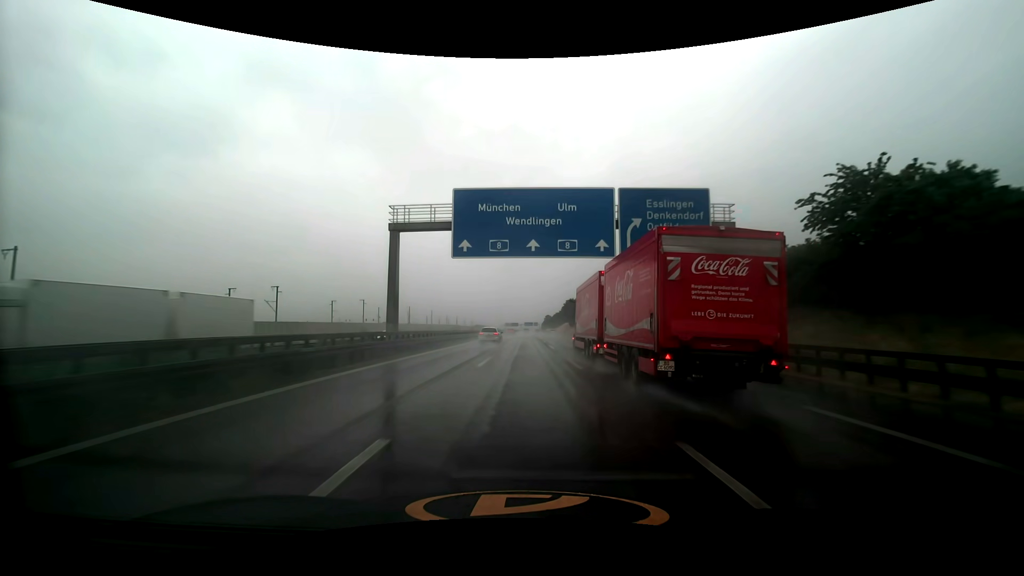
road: motorway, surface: asphalt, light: Day
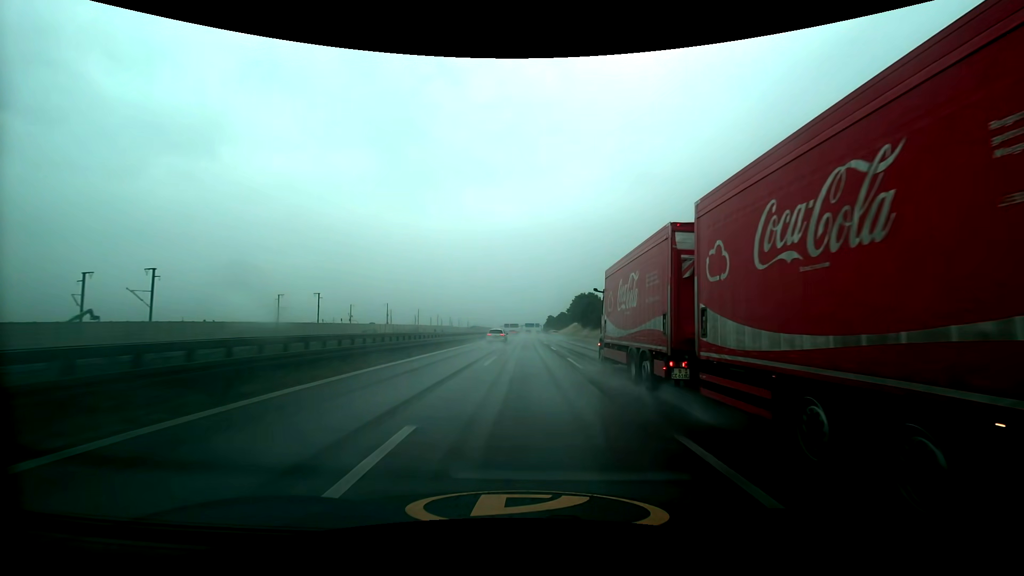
(-0.1, +35.2) m; 0°
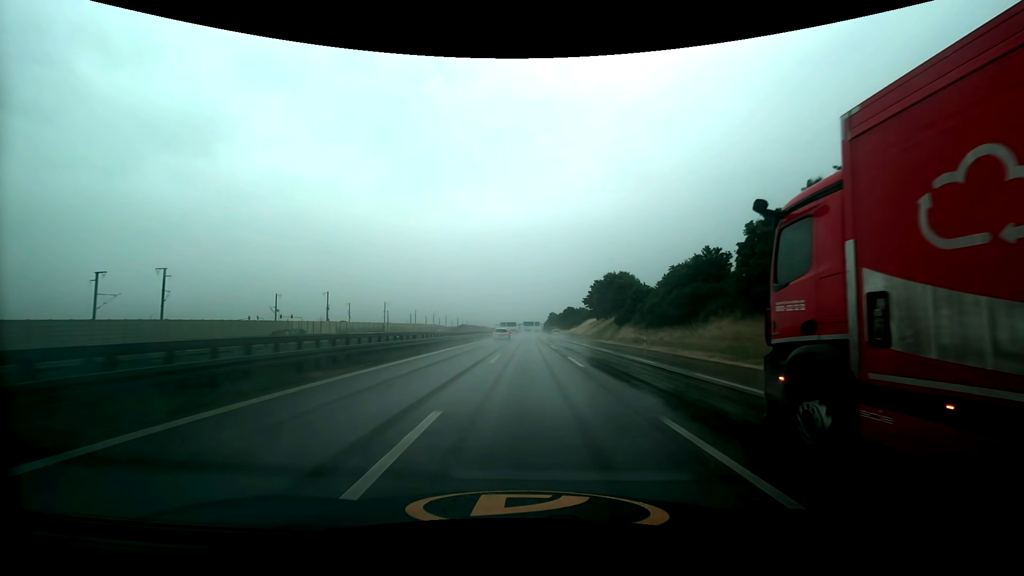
(-0.1, +53.0) m; 0°
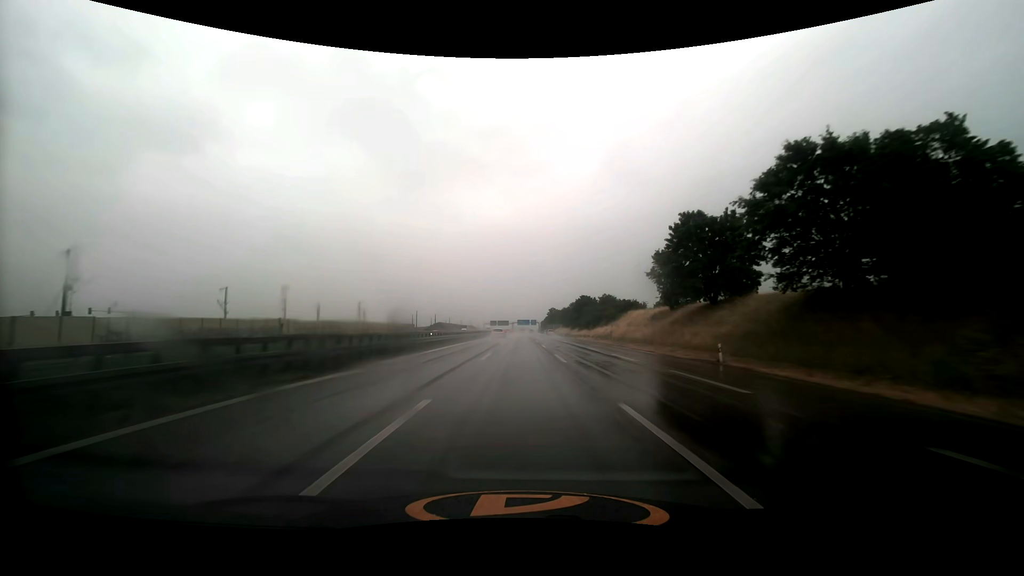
(+0.3, +70.9) m; 0°
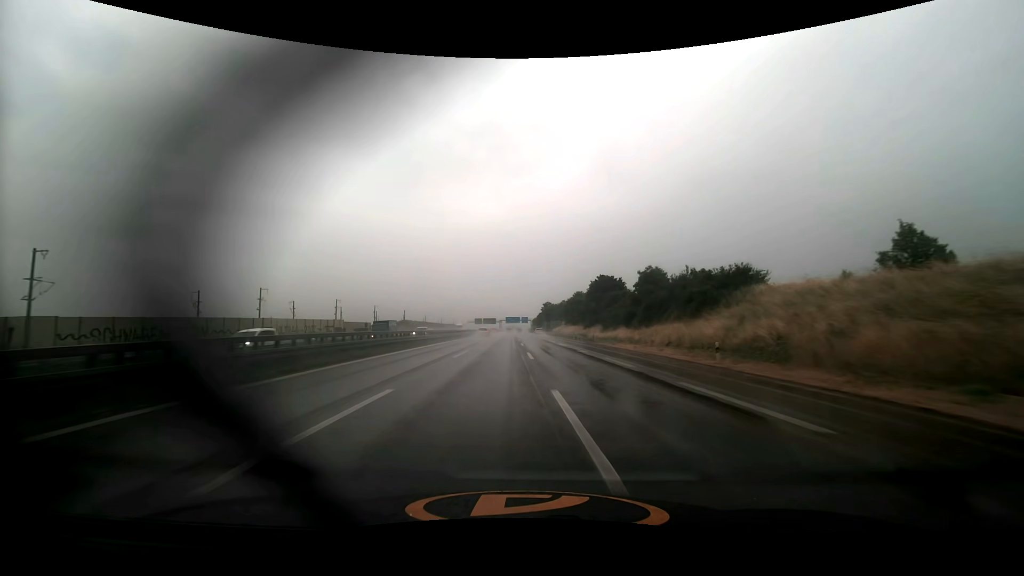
(+0.4, +53.0) m; +1°
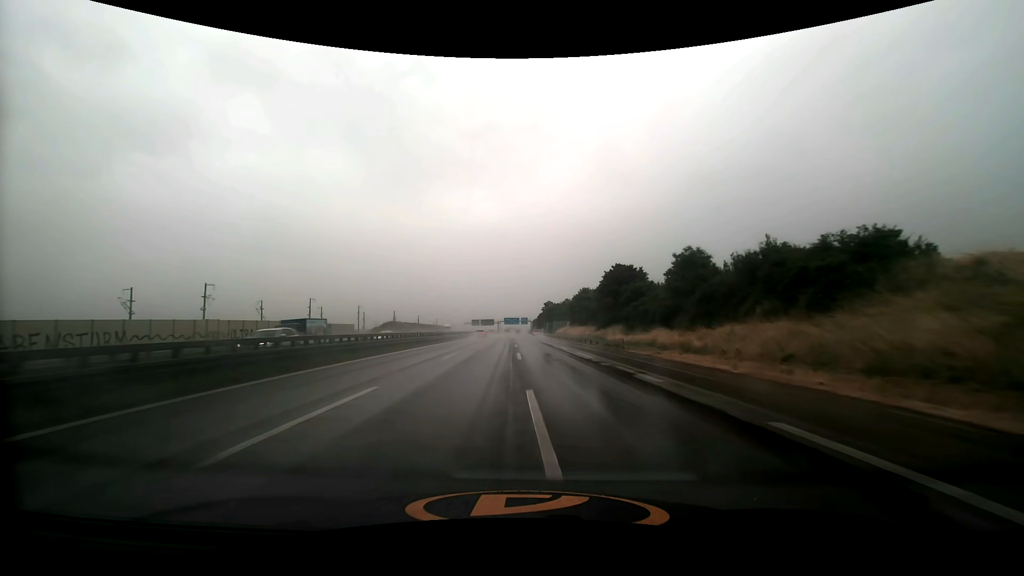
(0.0, +17.6) m; 0°
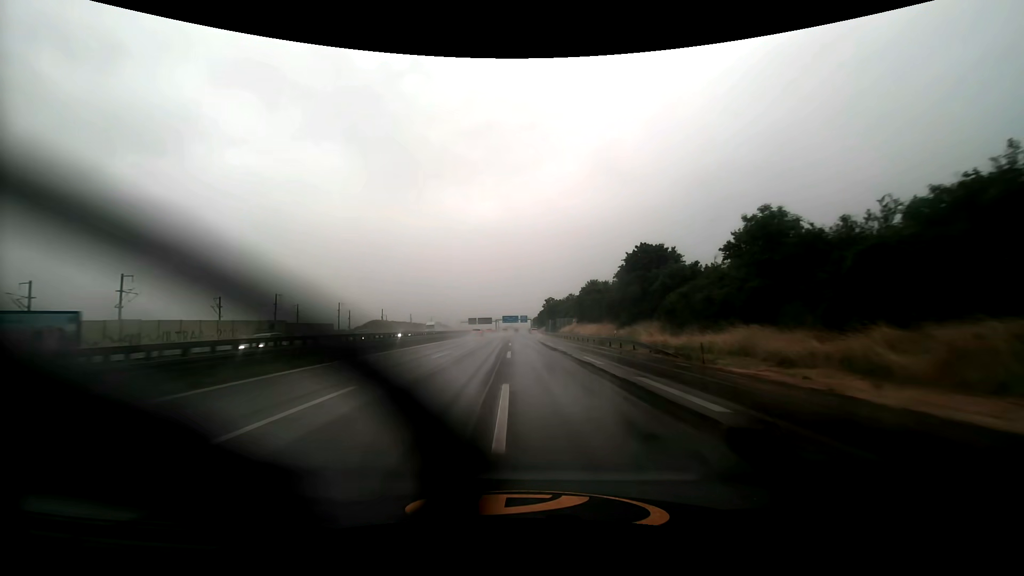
(0.0, +17.6) m; 0°
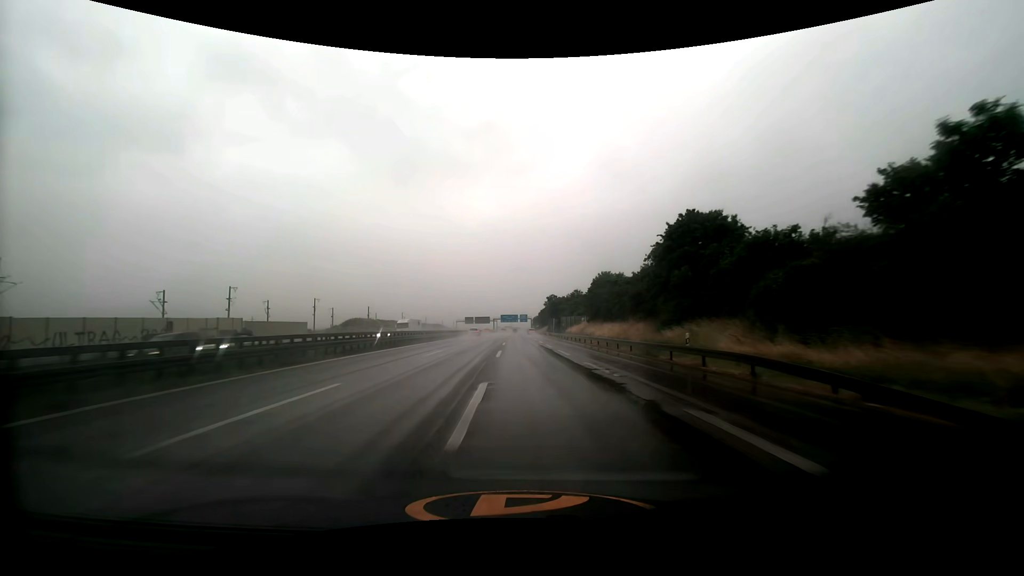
(0.0, +17.6) m; 0°
(0, +10) (0, +20) (0, +30) (0, +40) (0, +50) (-1, +60) (-1, +70) (-1, +80) (-1, +90) (-2, +100) m
